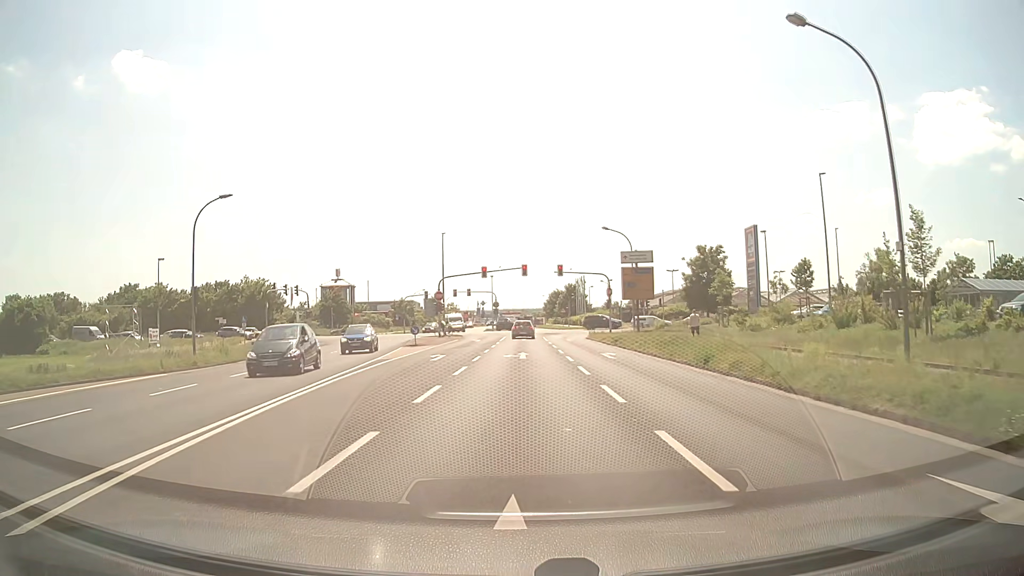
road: tertiary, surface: asphalt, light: Day
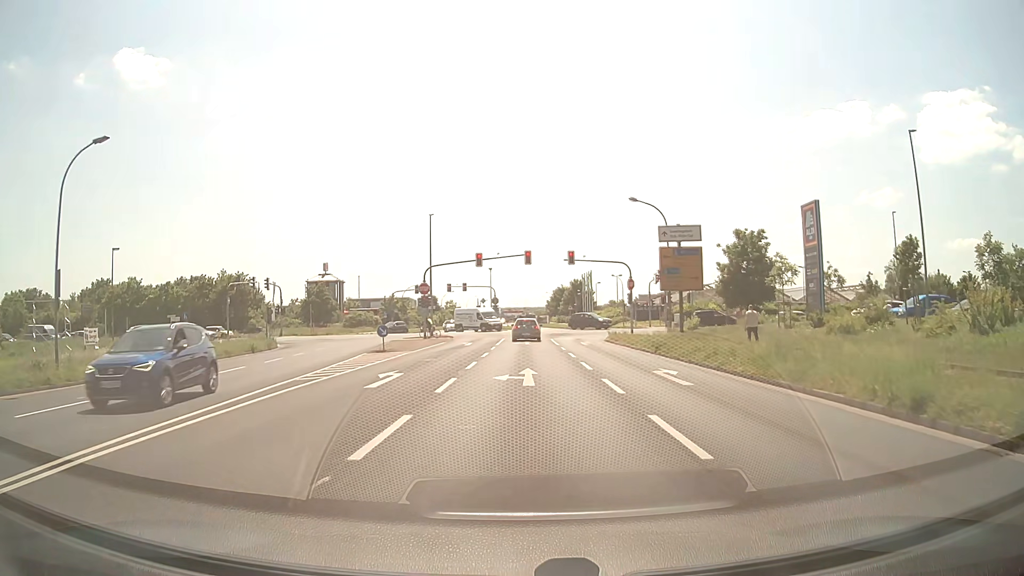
(0.0, +10.6) m; 0°
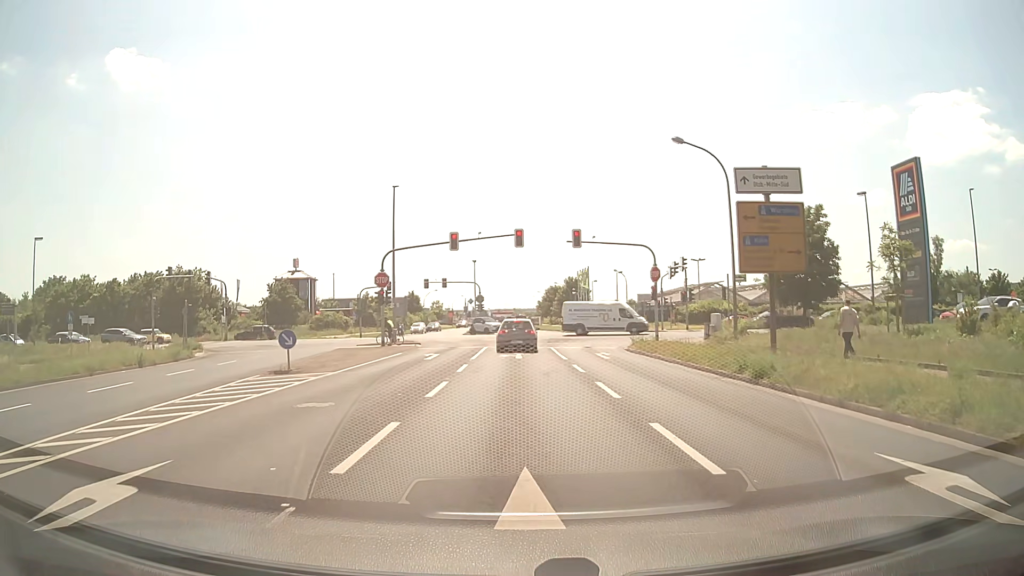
(+0.1, +12.3) m; +1°
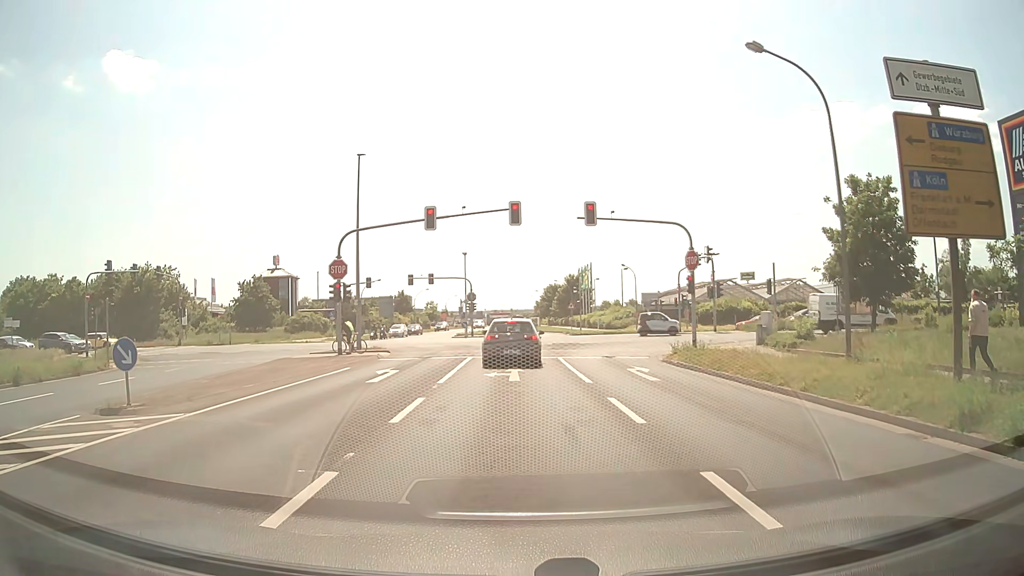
(+0.1, +8.8) m; 0°
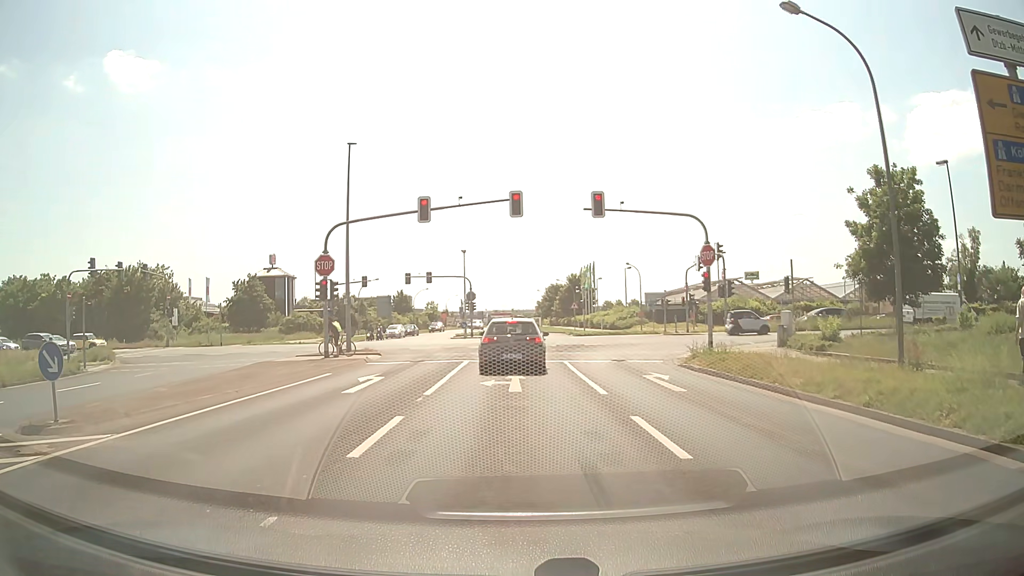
(0.0, +2.3) m; 0°
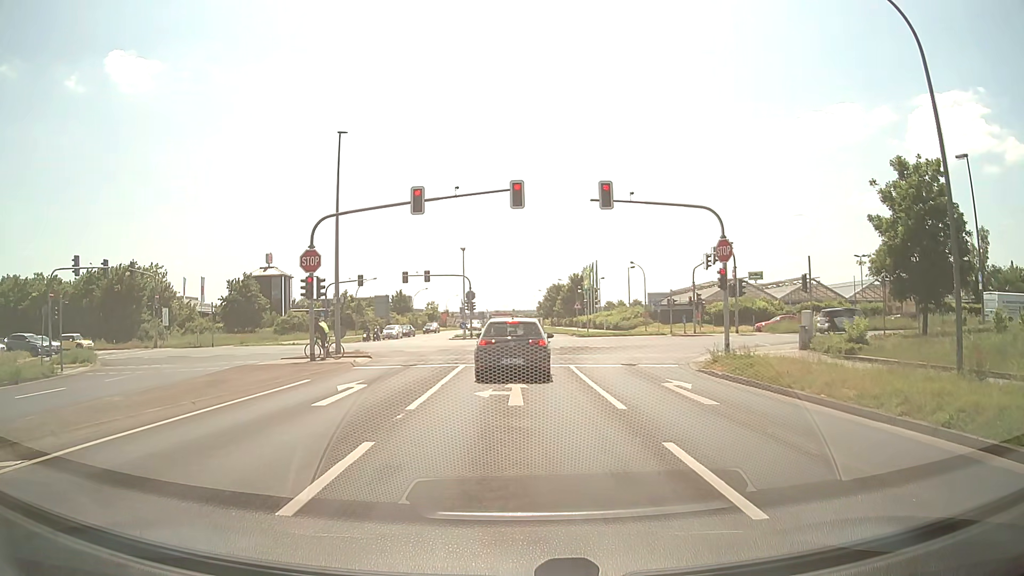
(0.0, +2.1) m; 0°
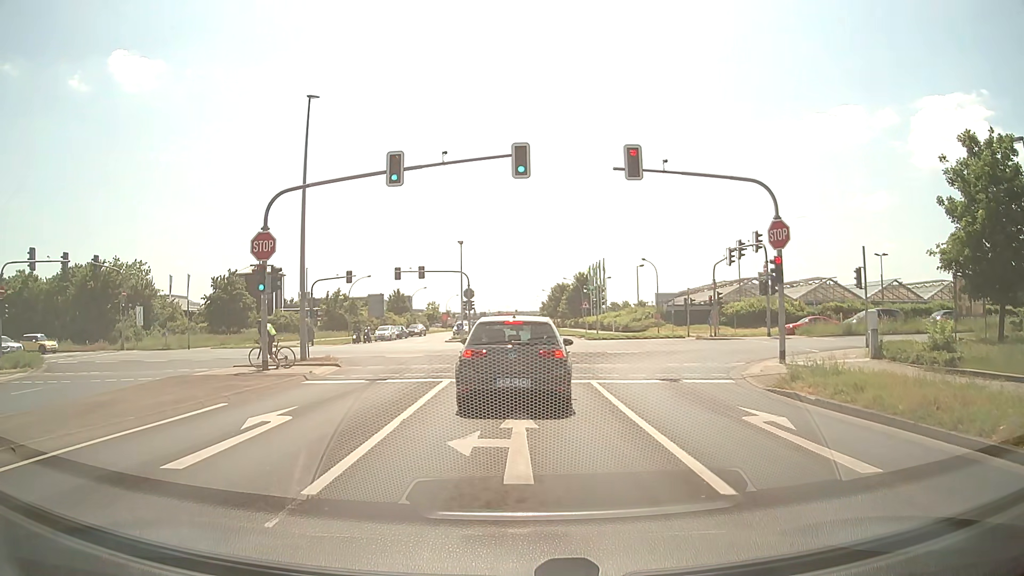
(0.0, +5.2) m; -1°
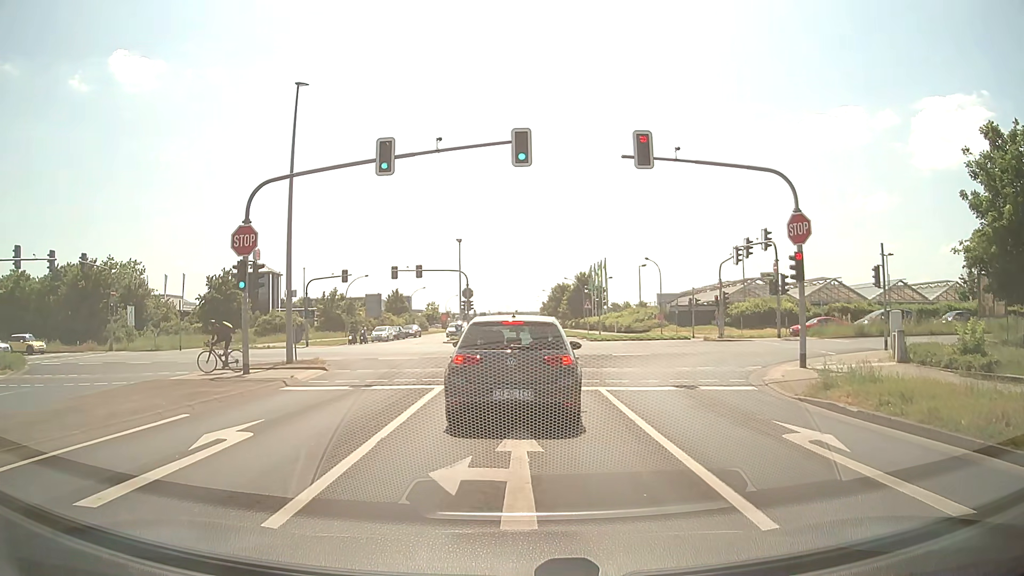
(0.0, +1.5) m; 0°
(0, +10) (+1, +20) (+1, +30) (+2, +40) (+2, +50) (+2, +60) (+2, +70) (+1, +80) (+1, +90) (0, +100) m
